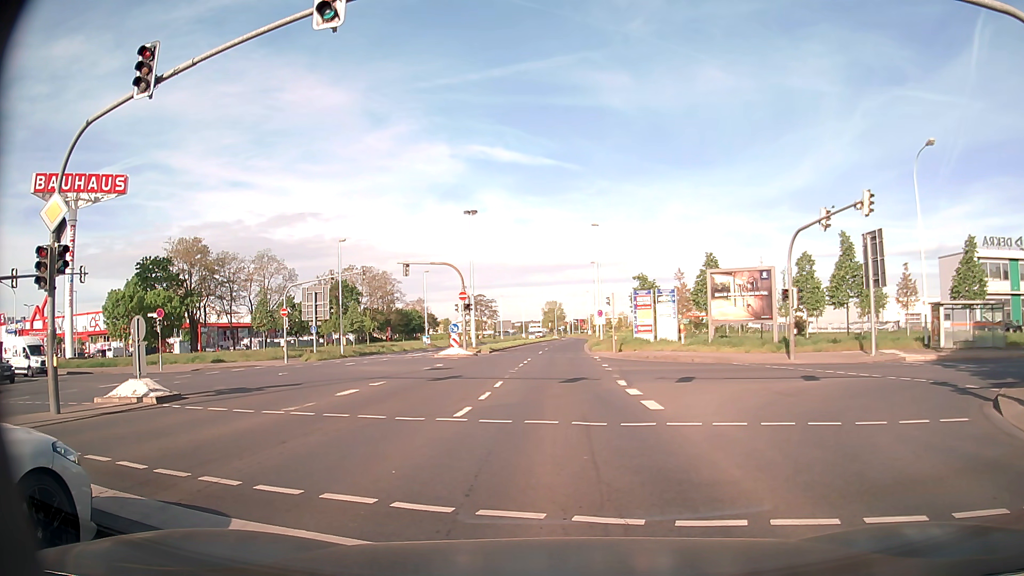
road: secondary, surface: asphalt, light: Day
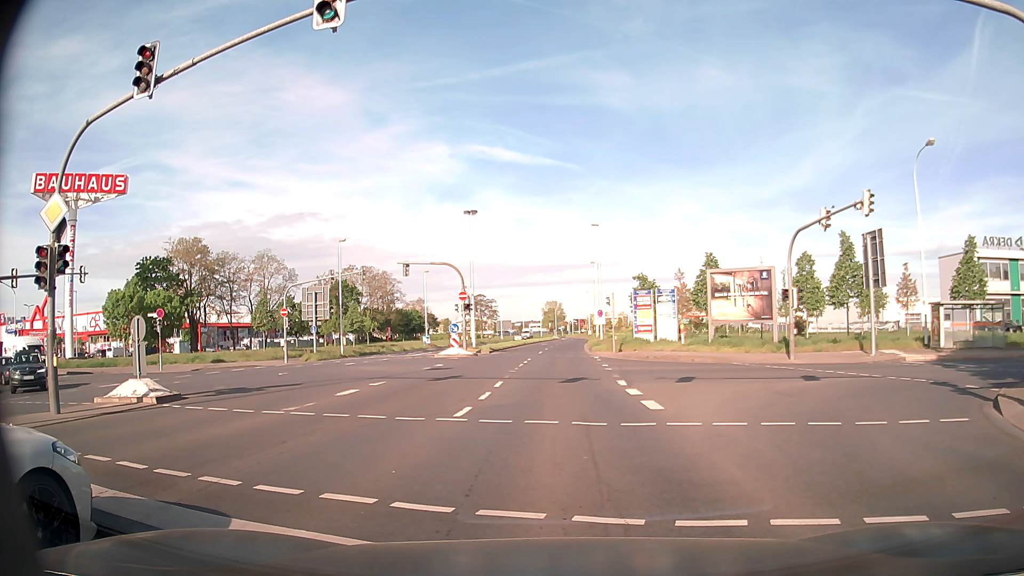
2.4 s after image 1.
(0.0, 0.0) m; 0°
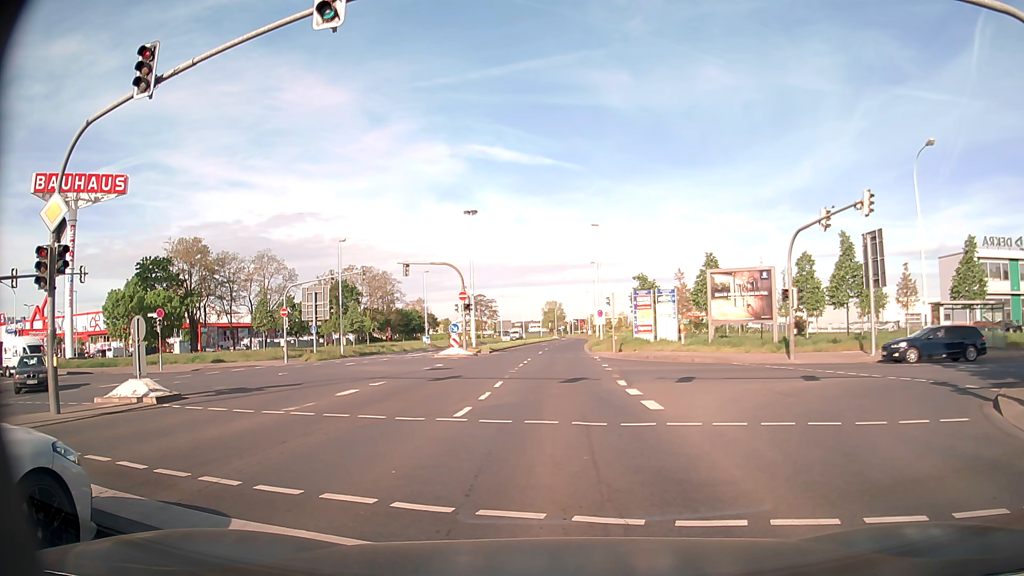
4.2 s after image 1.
(0.0, 0.0) m; 0°
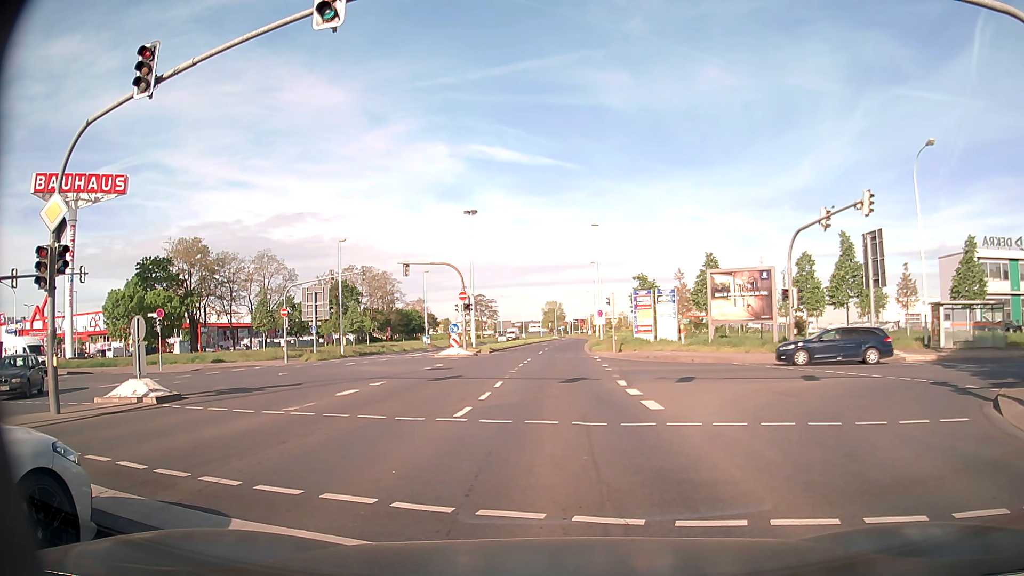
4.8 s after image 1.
(0.0, 0.0) m; 0°
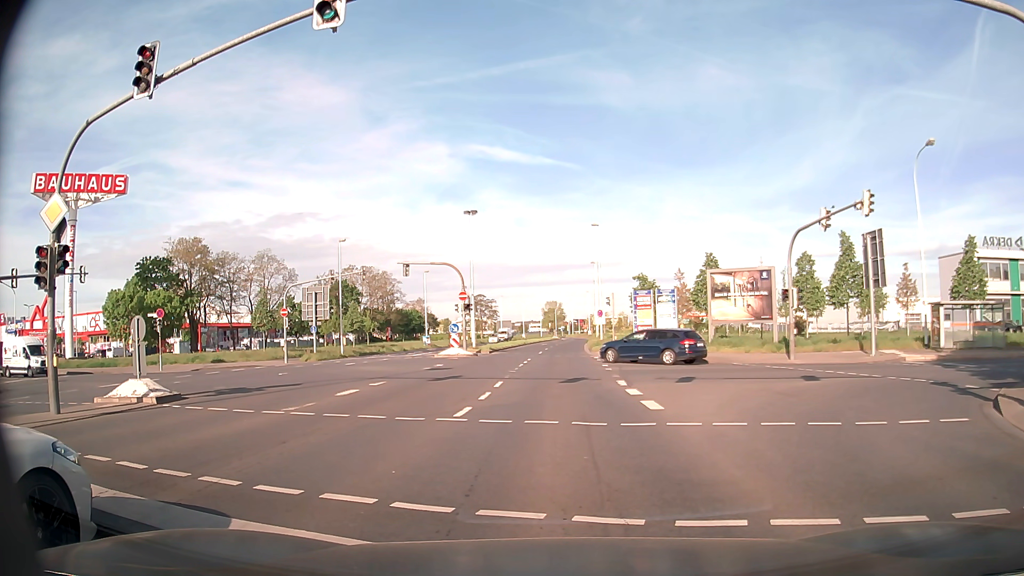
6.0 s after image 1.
(0.0, 0.0) m; 0°
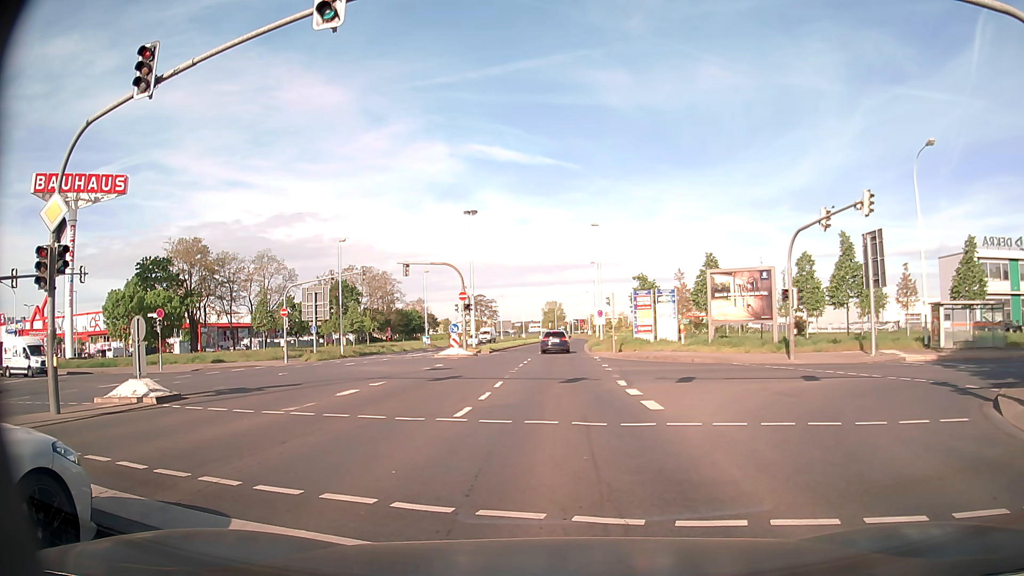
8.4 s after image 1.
(0.0, 0.0) m; 0°
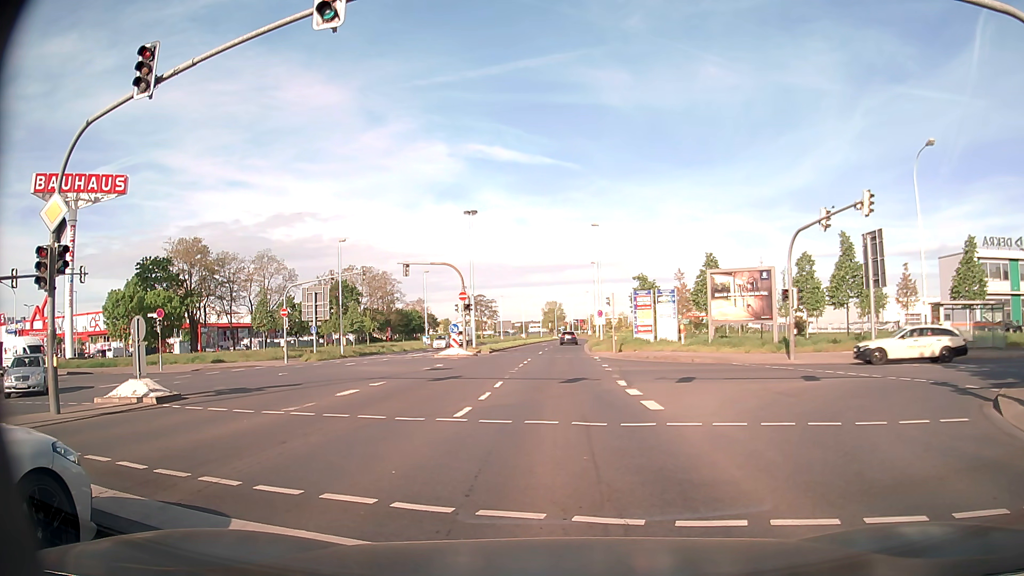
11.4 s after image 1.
(0.0, 0.0) m; 0°
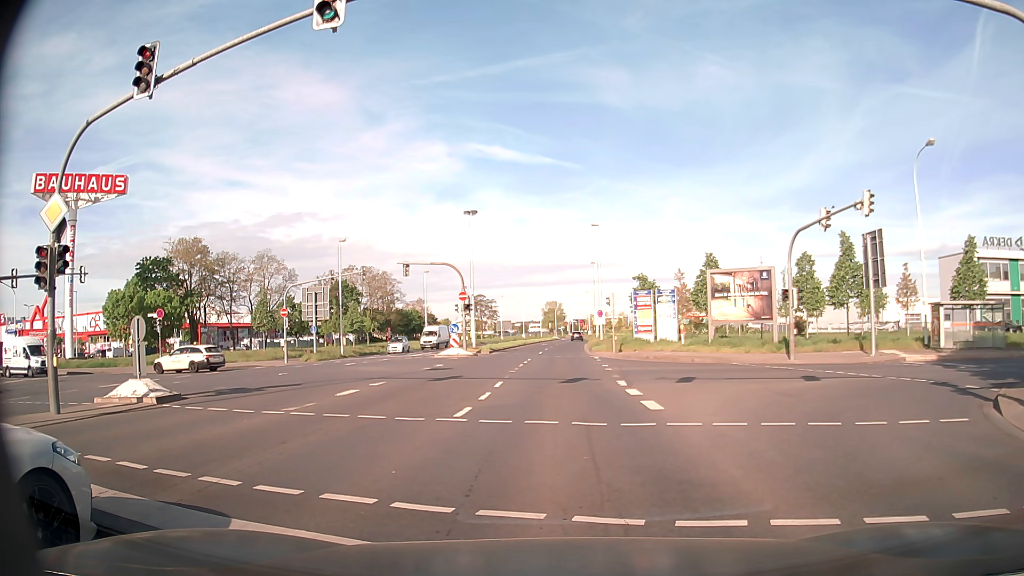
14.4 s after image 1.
(0.0, 0.0) m; 0°
